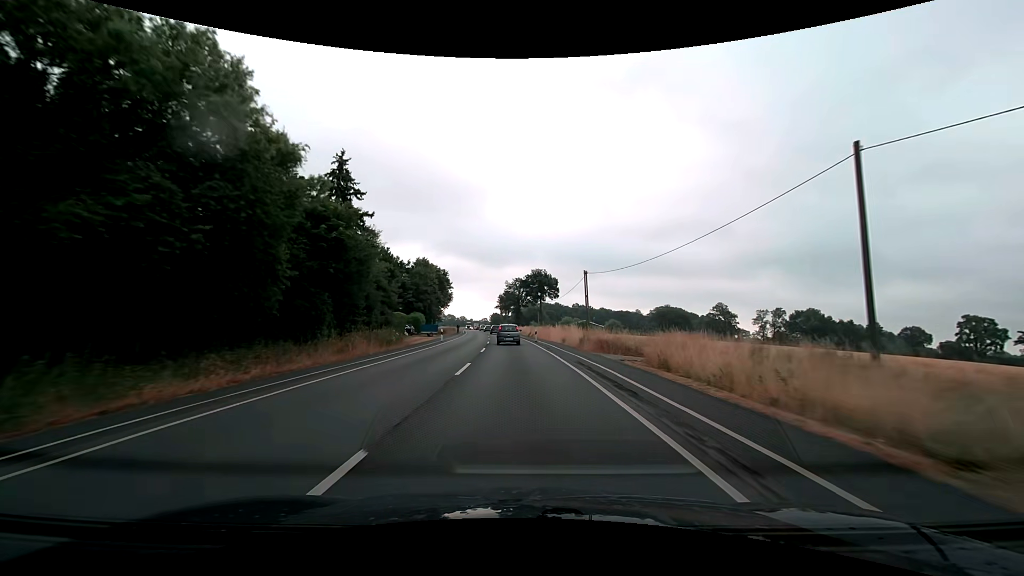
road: secondary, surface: asphalt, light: Day
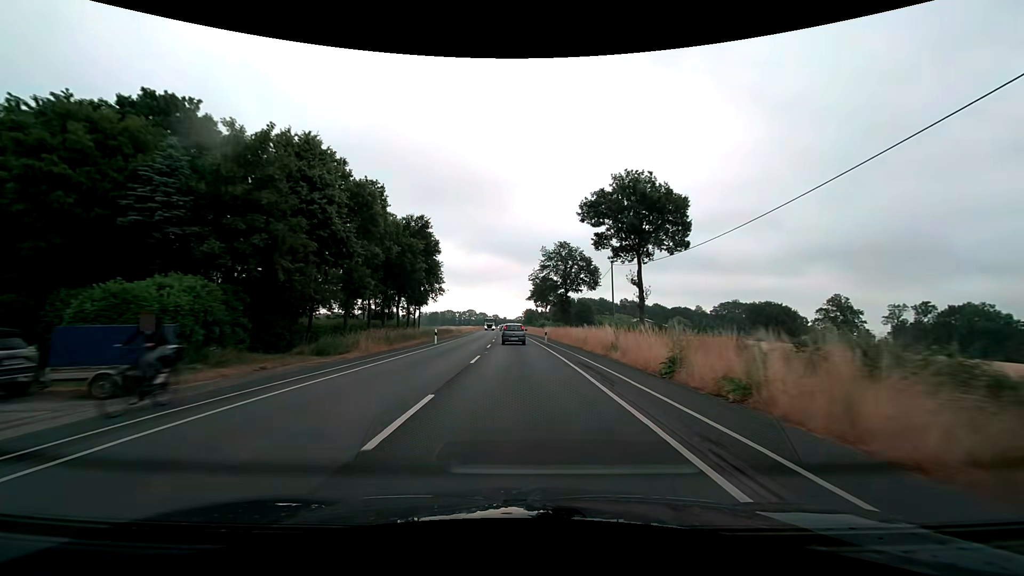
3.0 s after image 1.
(-2.2, +56.4) m; -4°
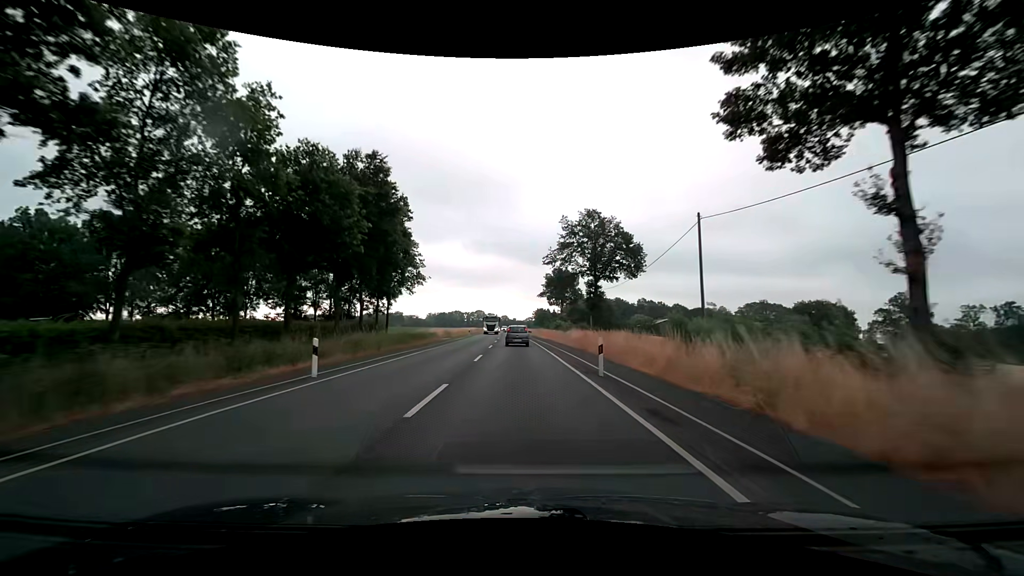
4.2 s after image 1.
(-0.2, +22.3) m; -1°
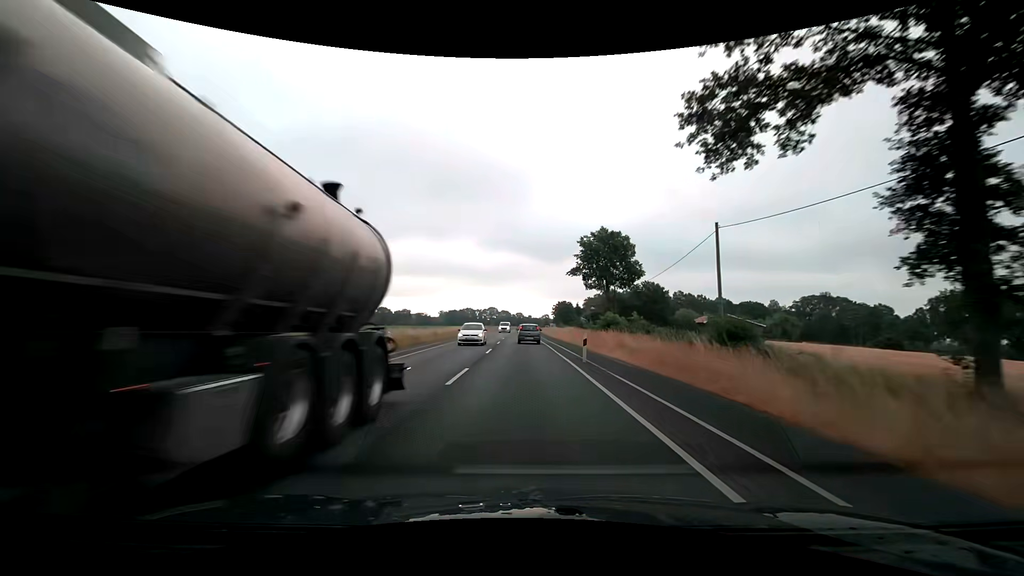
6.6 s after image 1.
(-0.7, +44.6) m; -2°
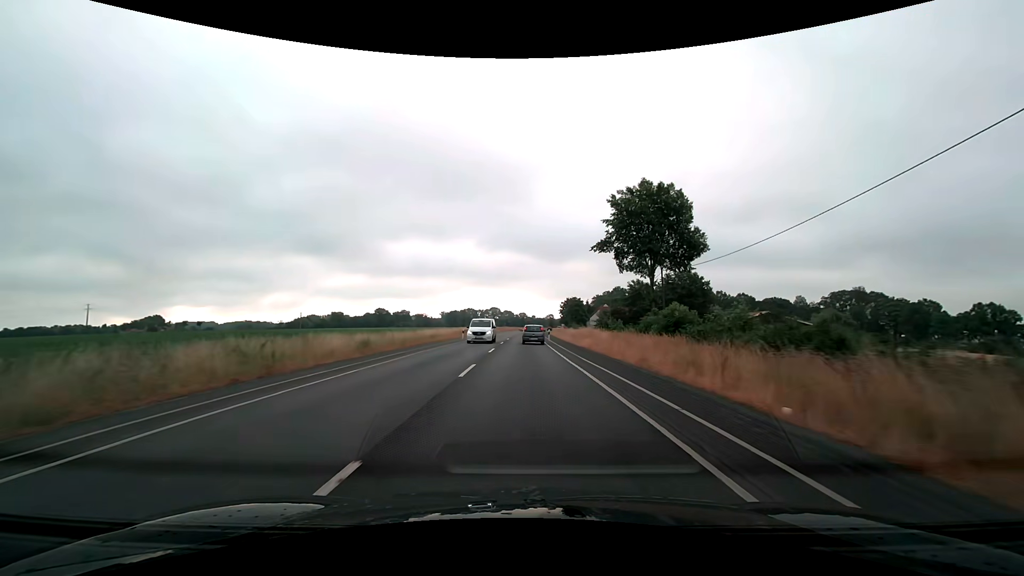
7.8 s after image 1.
(-0.1, +22.7) m; -1°
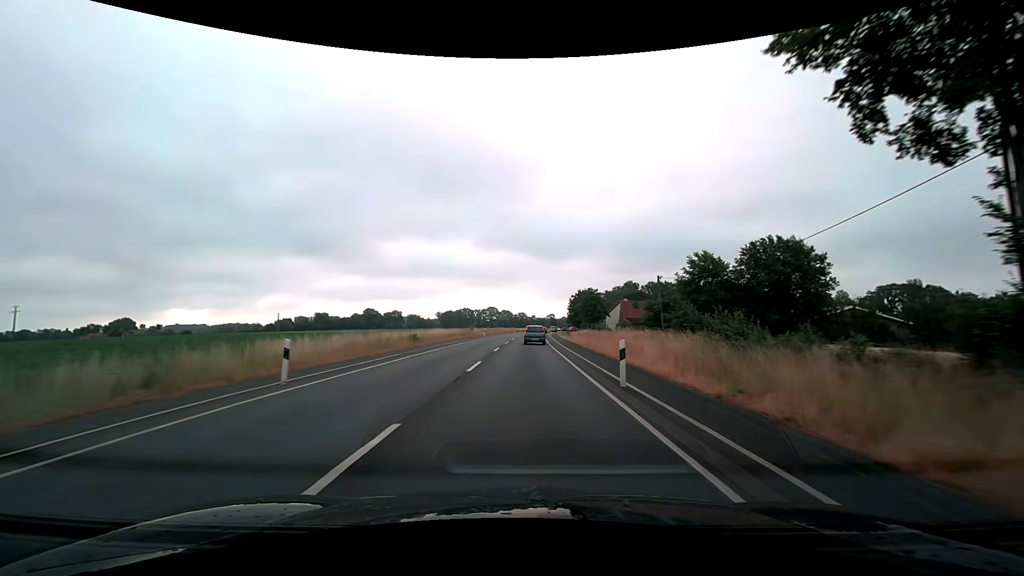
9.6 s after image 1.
(+0.1, +34.7) m; 0°
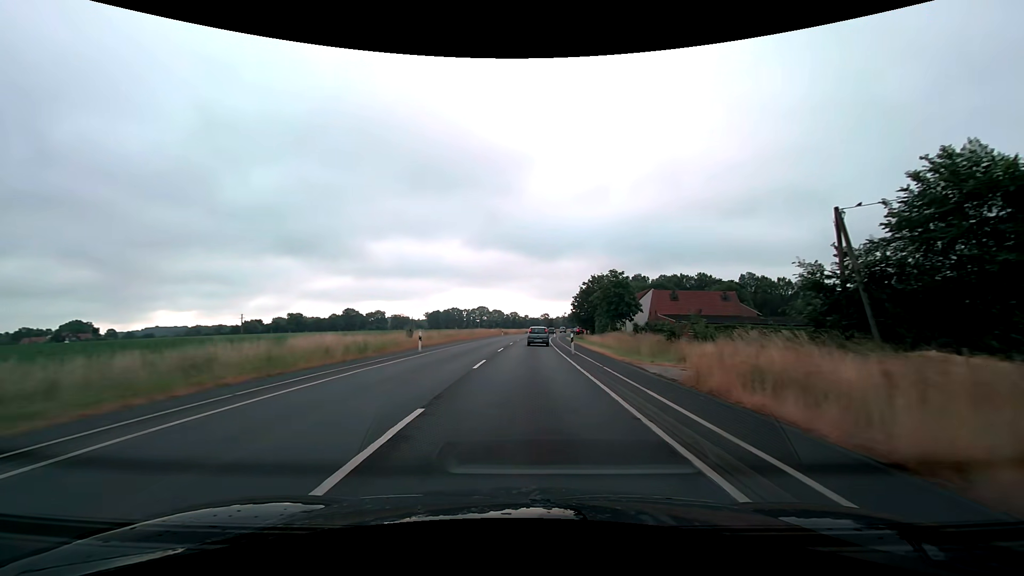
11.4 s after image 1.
(+0.2, +35.2) m; +1°
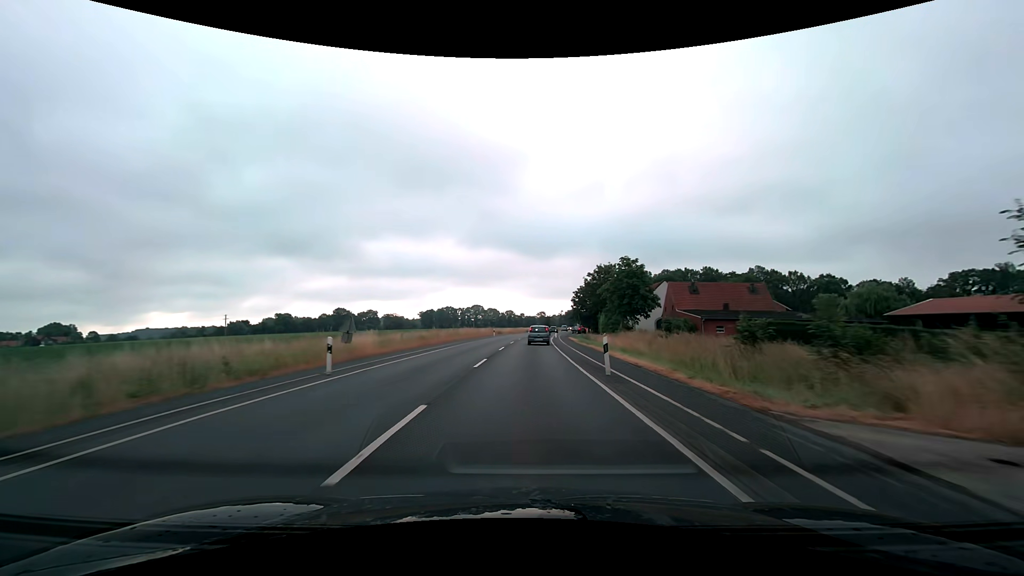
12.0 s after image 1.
(+0.1, +11.7) m; 0°
(0, +10) (0, +20) (0, +30) (+1, +40) (+1, +50) (+2, +60) (+2, +70) (+3, +80) (+4, +90) (+5, +100) m
